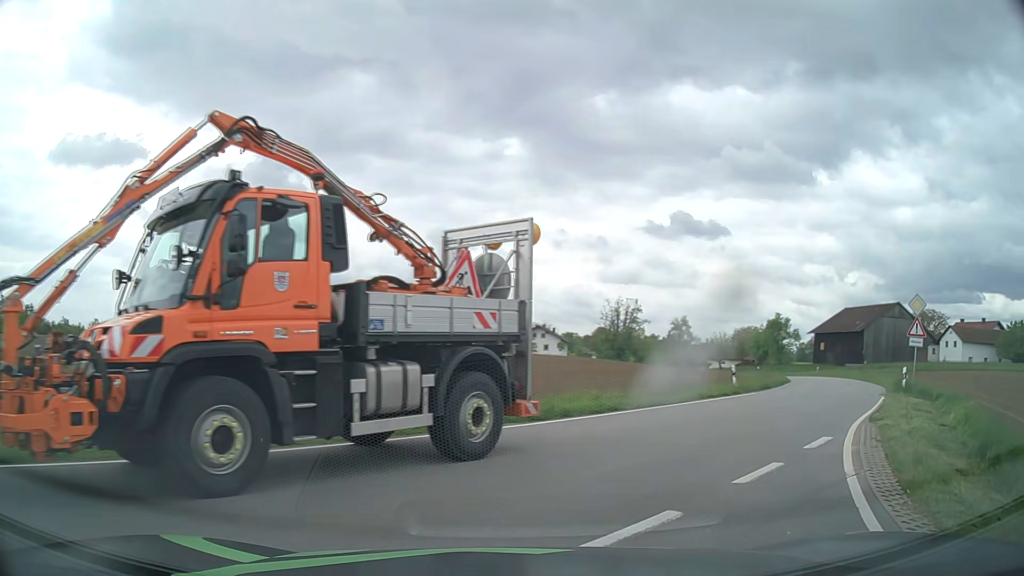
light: Day
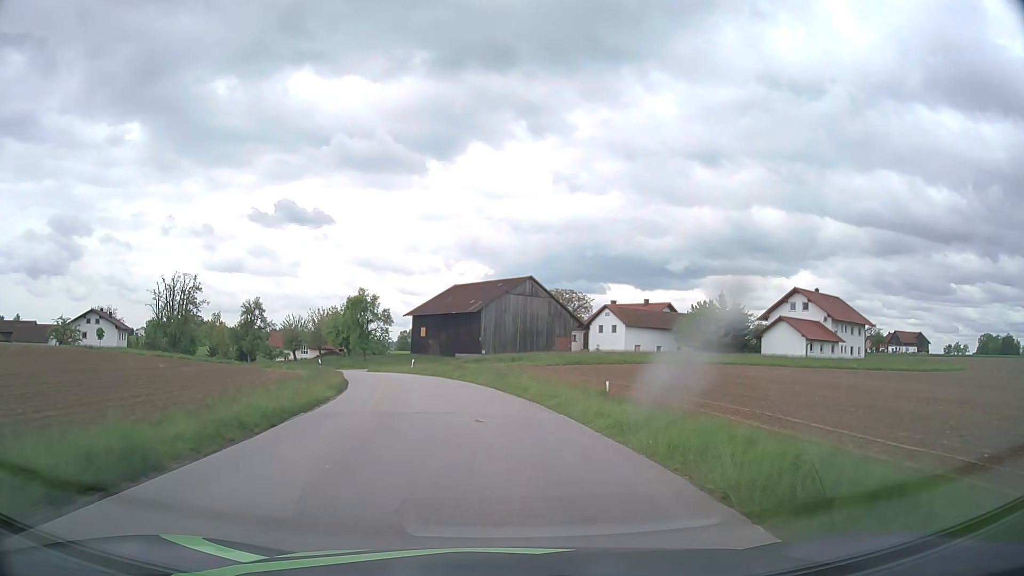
(+11.6, +22.6) m; +35°
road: tertiary
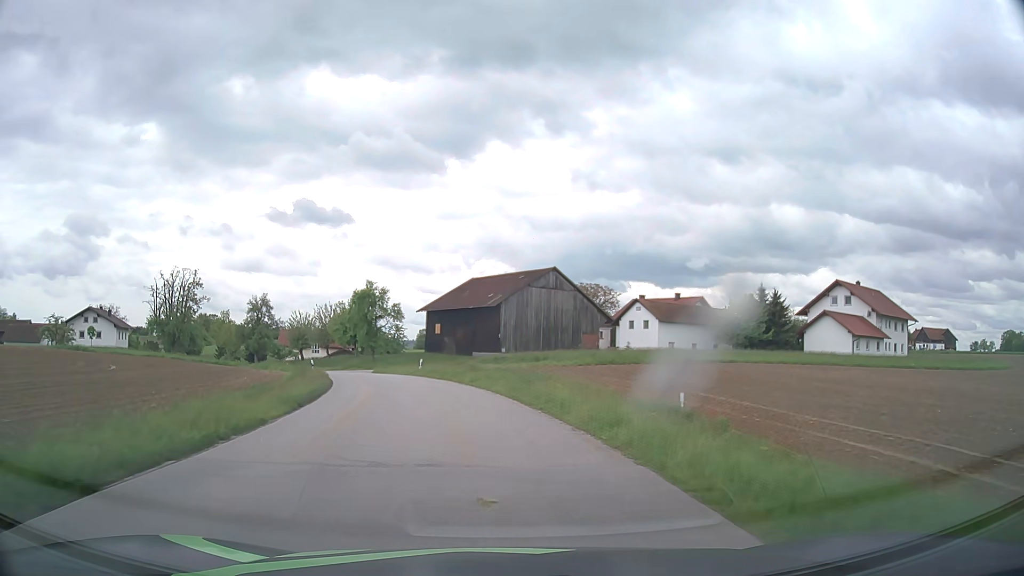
(-0.1, +7.2) m; -1°
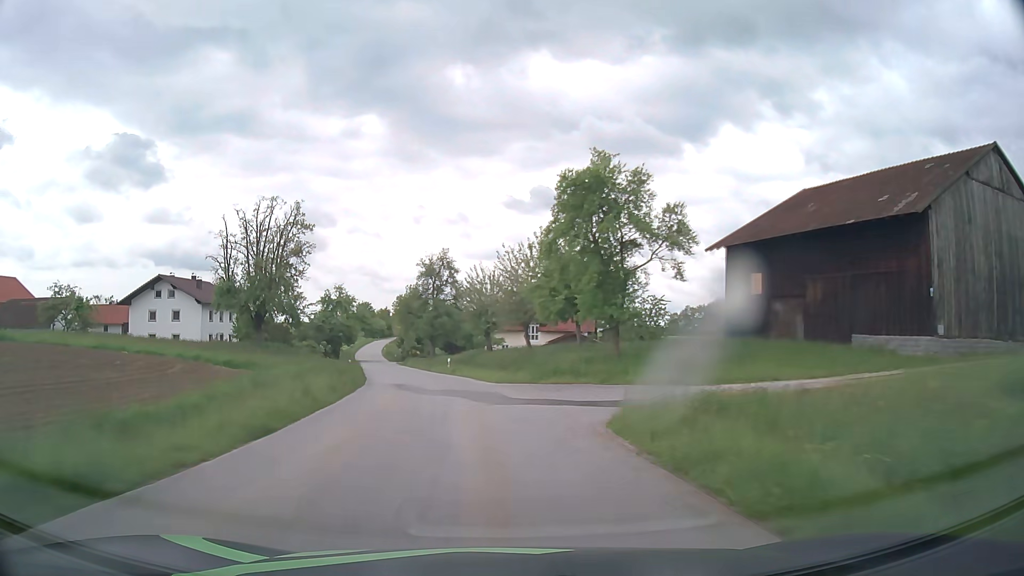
(-8.4, +45.5) m; -20°
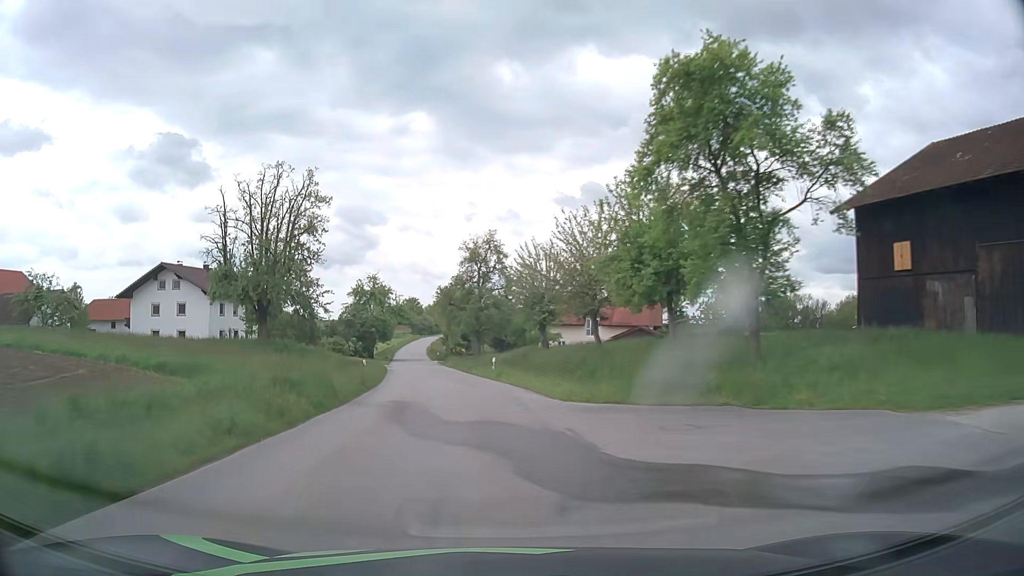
(-0.5, +11.1) m; -5°
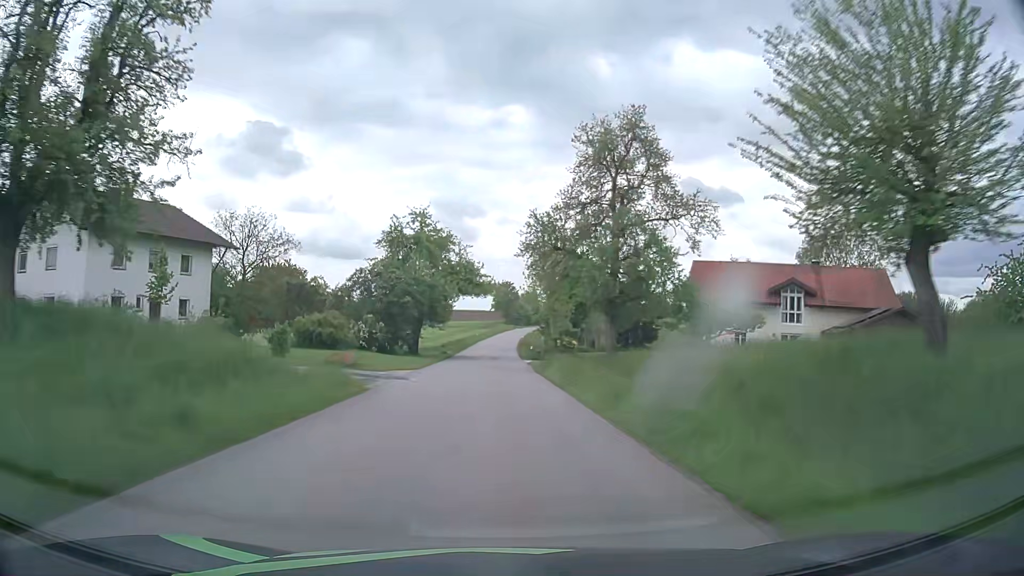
(-3.3, +36.1) m; -9°
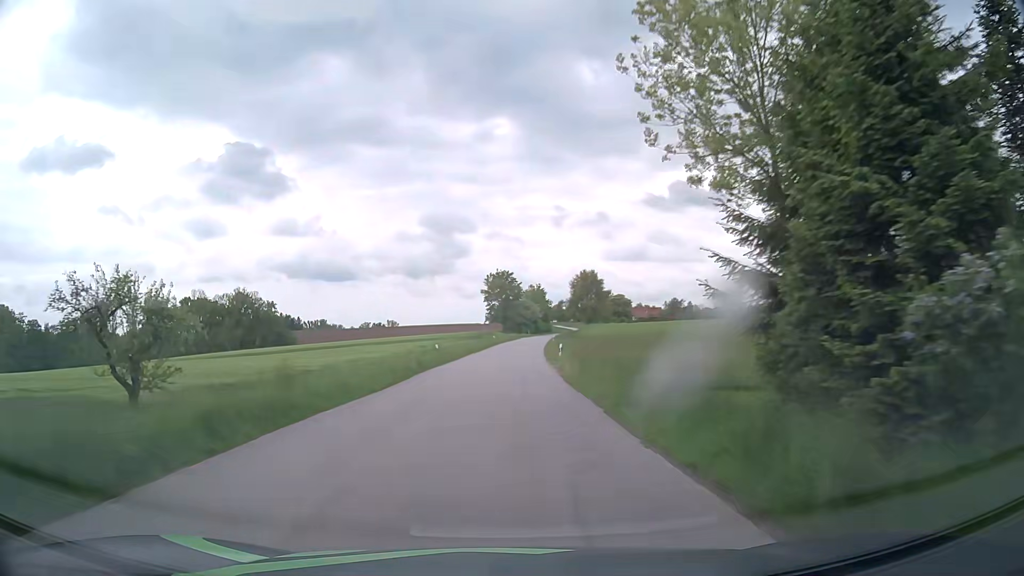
(-0.9, +63.7) m; 0°
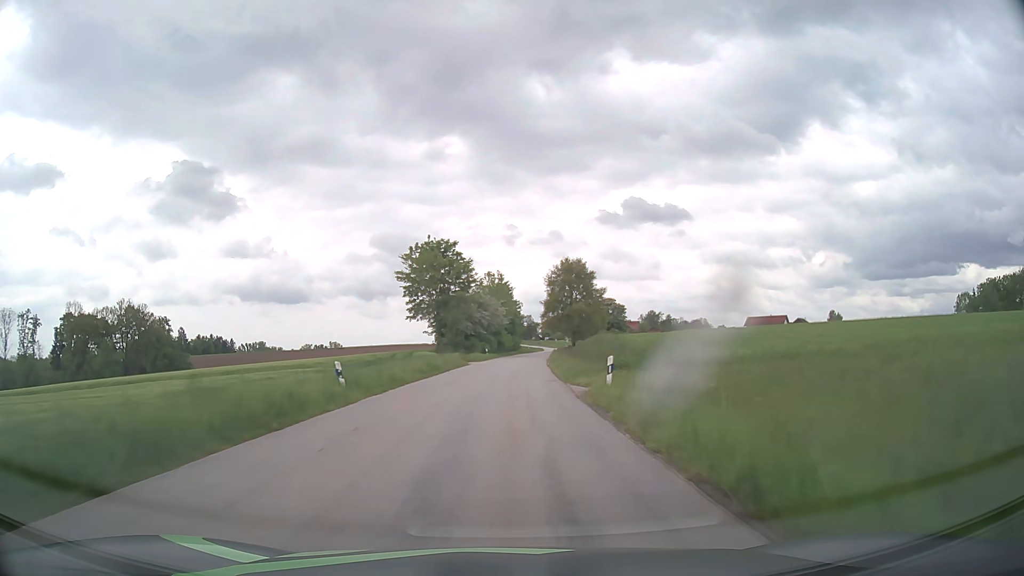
(+1.8, +64.4) m; +4°
(0, +10) (0, +20) (0, +30) (+1, +40) (+1, +50) (+2, +60) (+2, +70) (+3, +80) (+4, +90) (+5, +100) m
